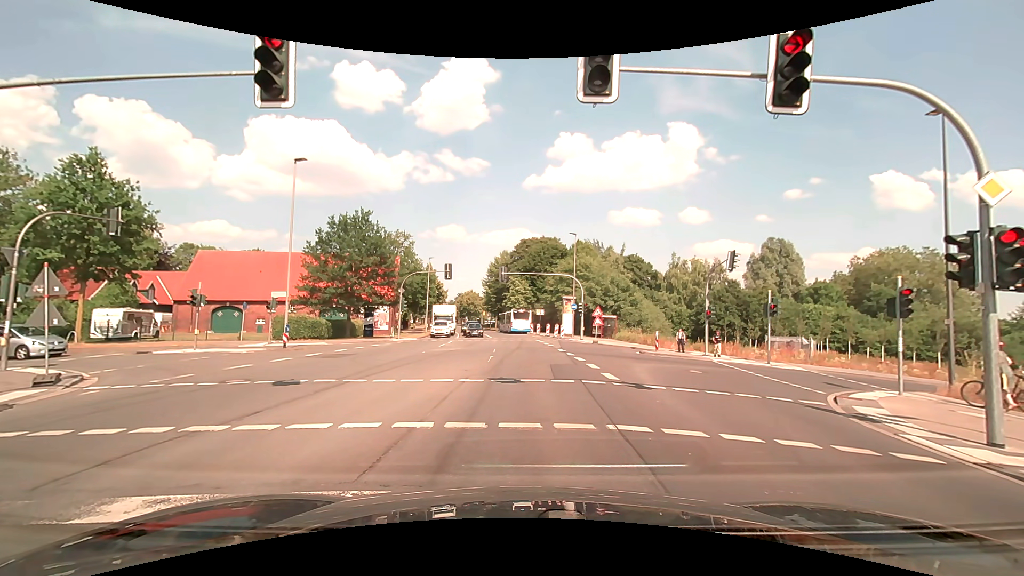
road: secondary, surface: asphalt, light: Day
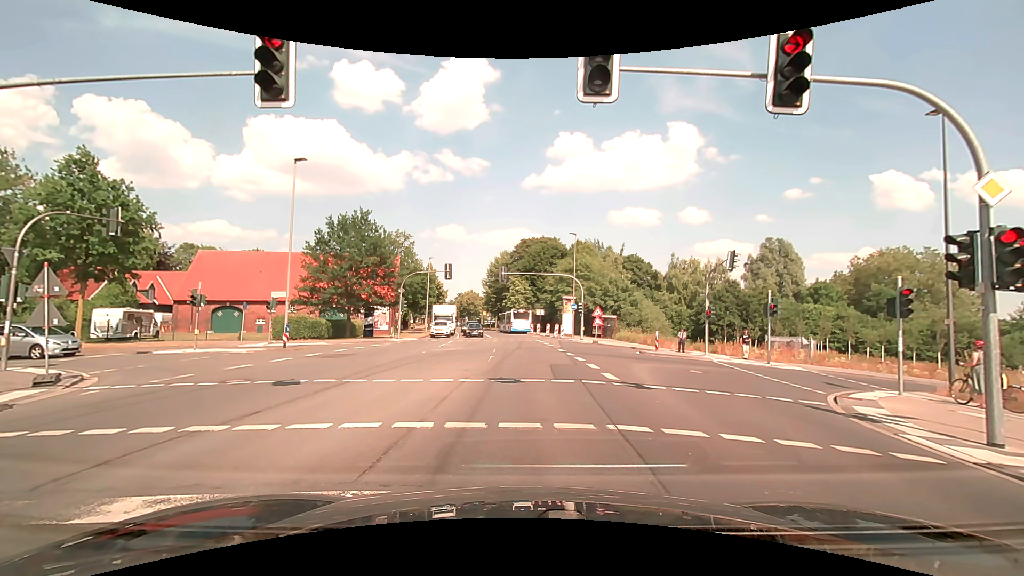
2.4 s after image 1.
(0.0, 0.0) m; 0°
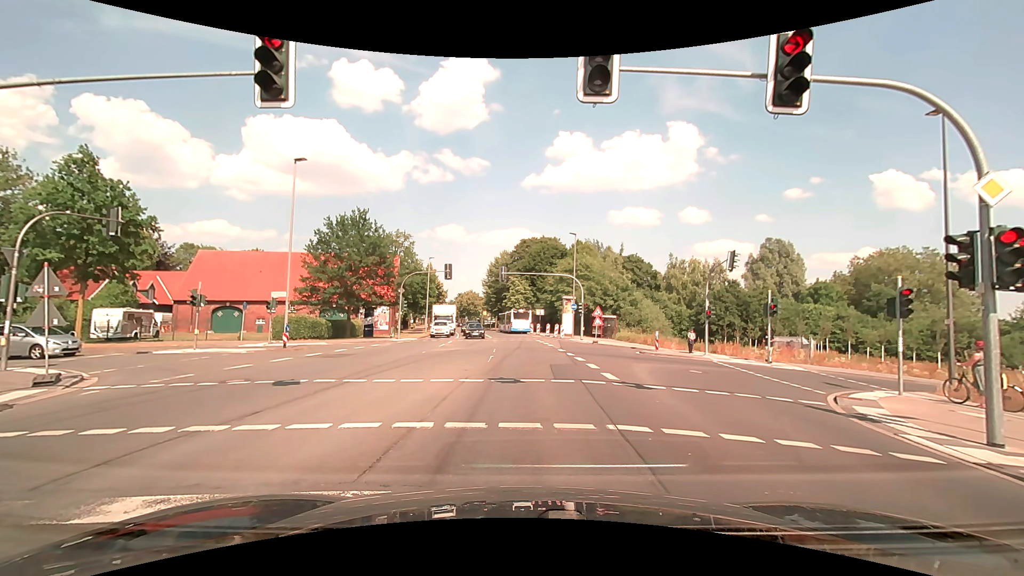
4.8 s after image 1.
(0.0, 0.0) m; 0°
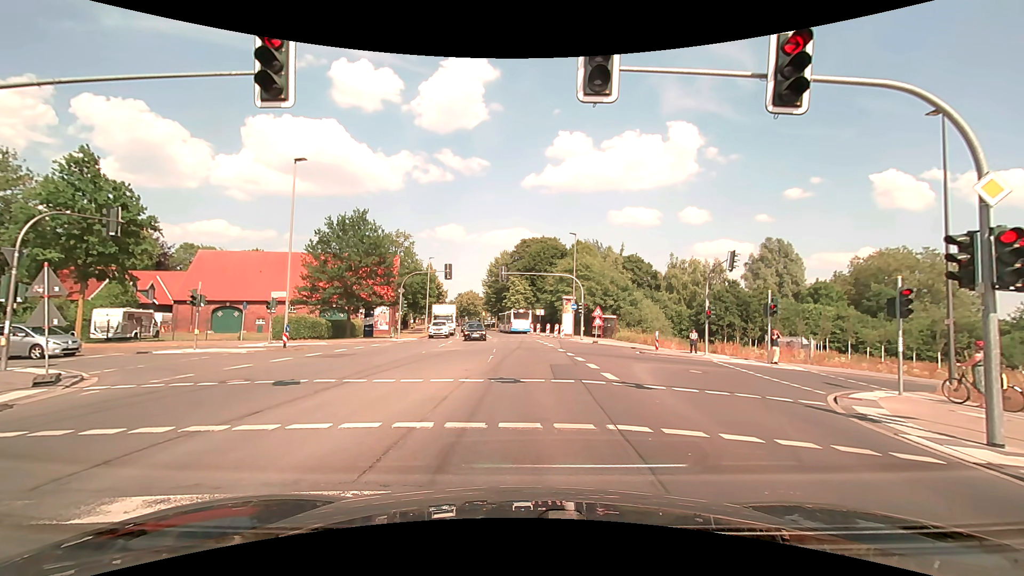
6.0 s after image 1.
(0.0, 0.0) m; 0°
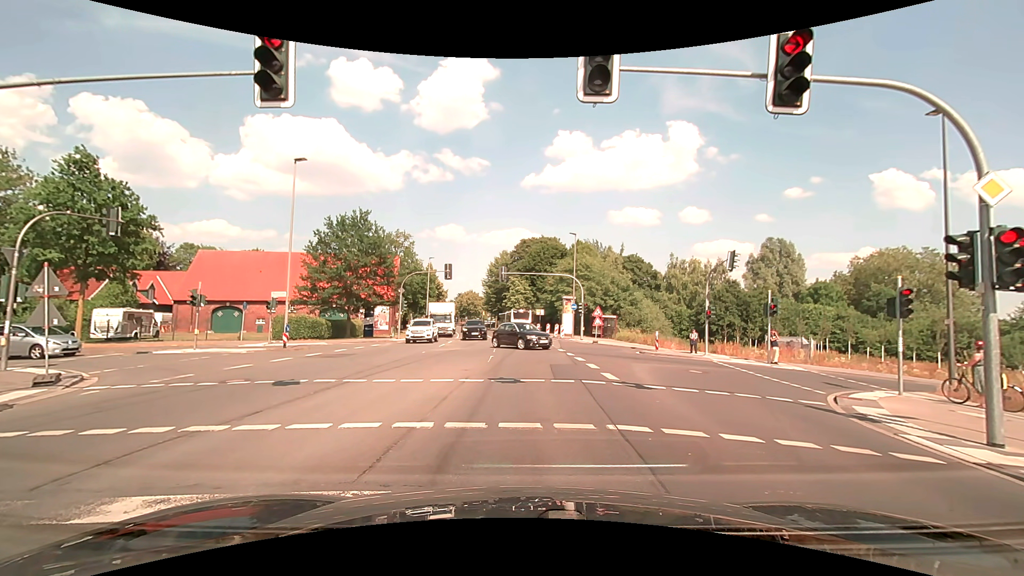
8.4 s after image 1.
(0.0, 0.0) m; 0°
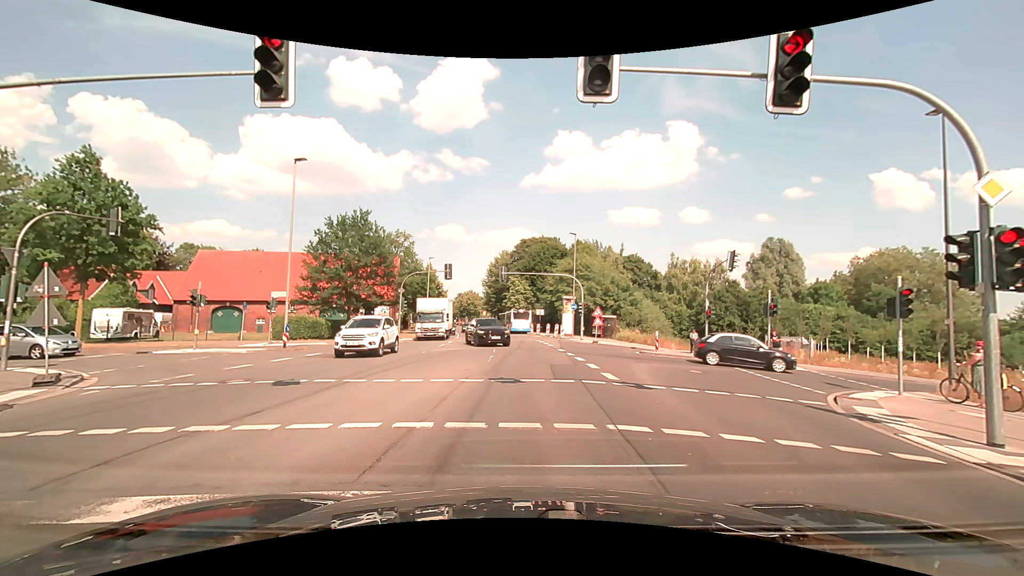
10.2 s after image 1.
(0.0, 0.0) m; 0°
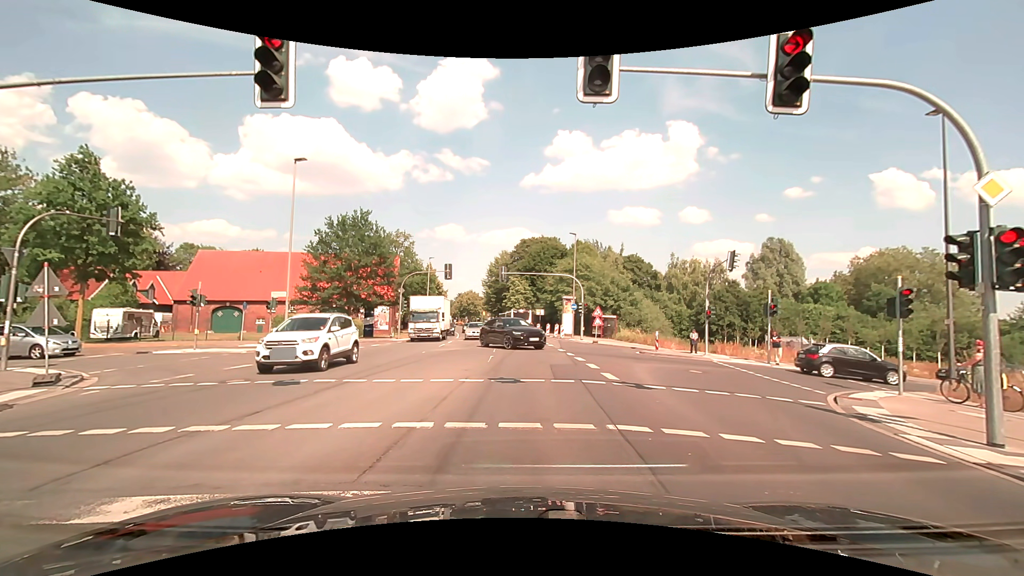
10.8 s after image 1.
(0.0, 0.0) m; 0°
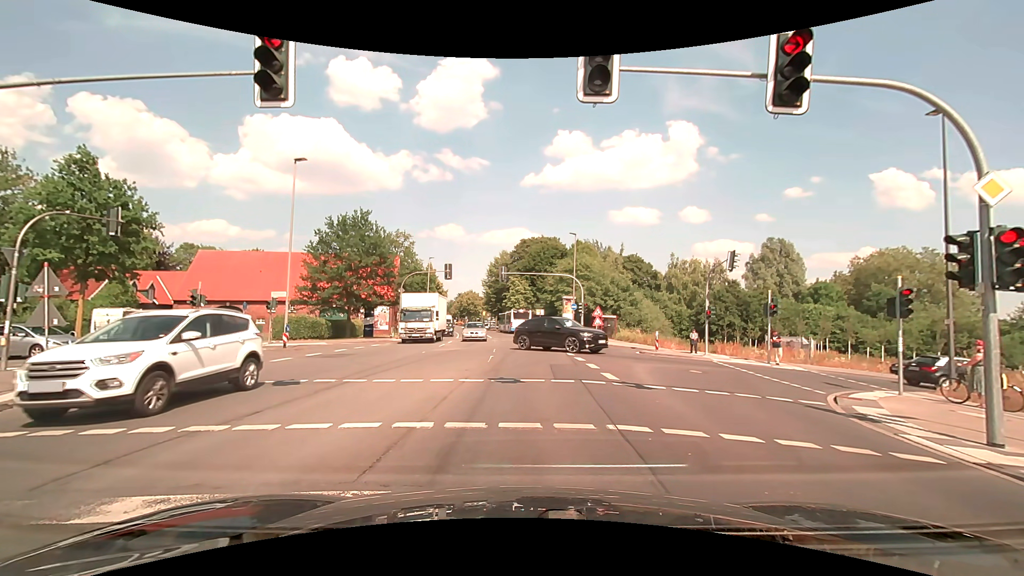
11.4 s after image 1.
(0.0, 0.0) m; 0°
